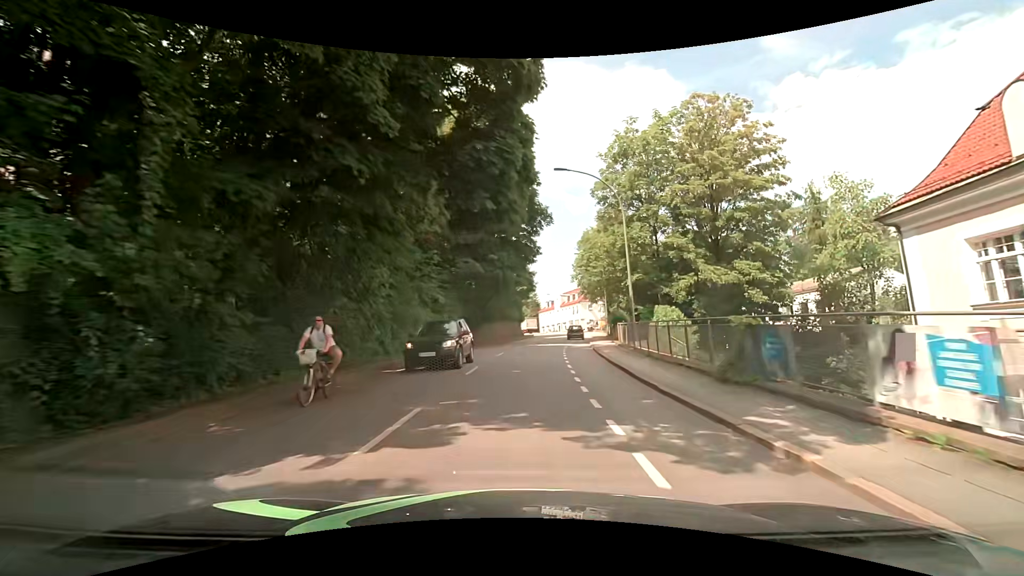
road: tertiary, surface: asphalt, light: Day
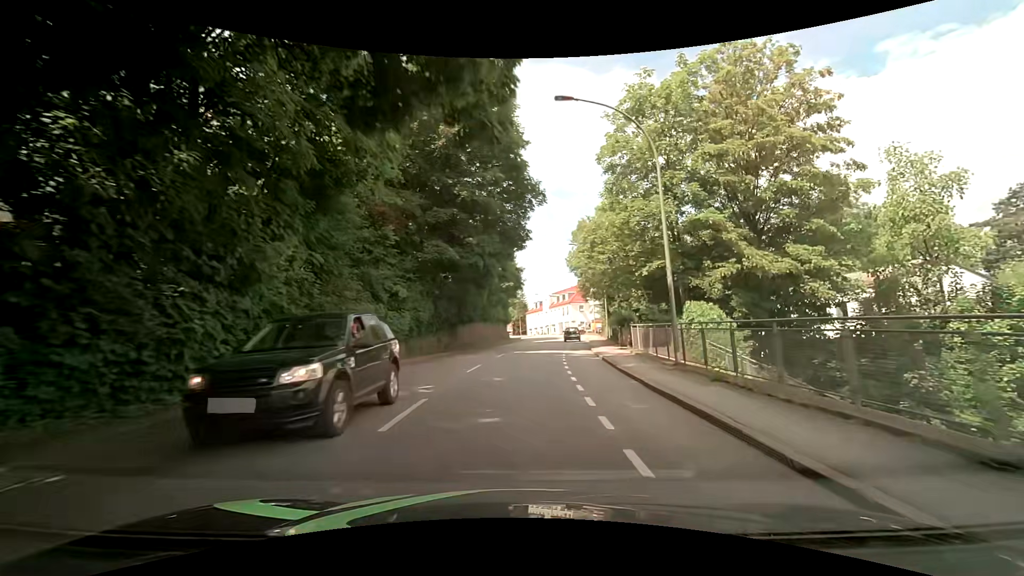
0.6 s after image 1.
(+0.1, +7.7) m; +3°
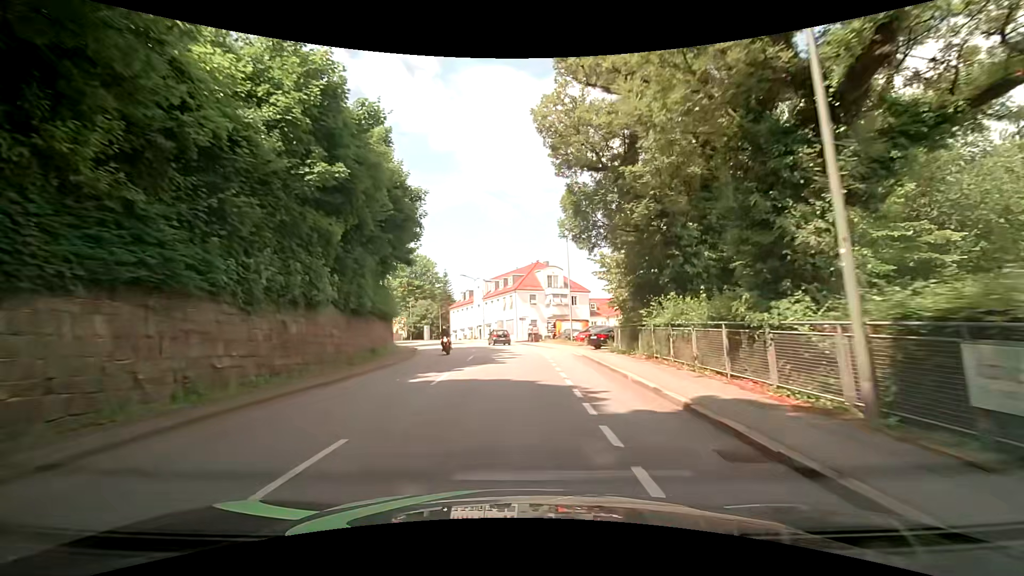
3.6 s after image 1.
(+1.7, +39.0) m; +6°
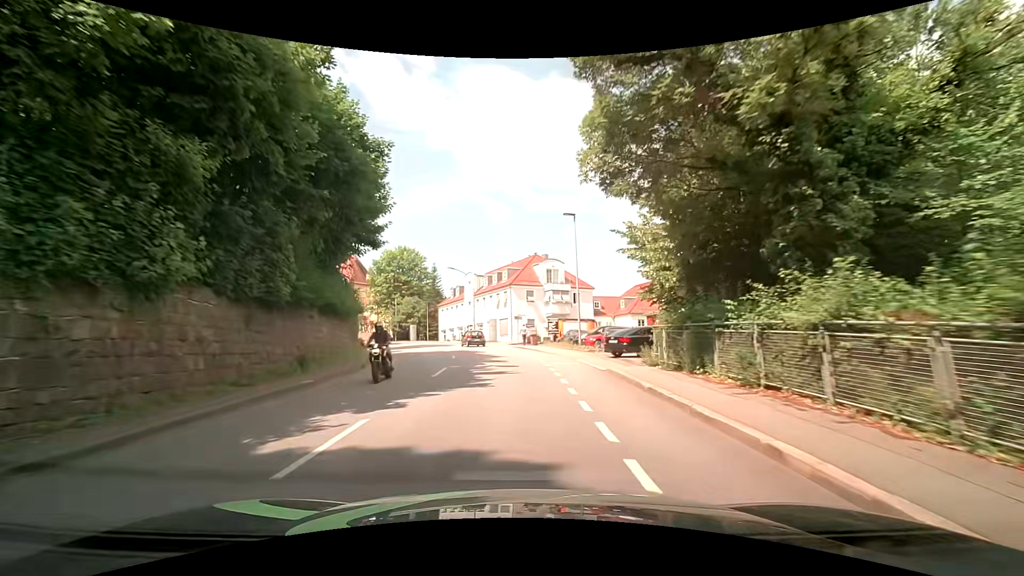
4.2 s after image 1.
(+0.1, +7.8) m; 0°
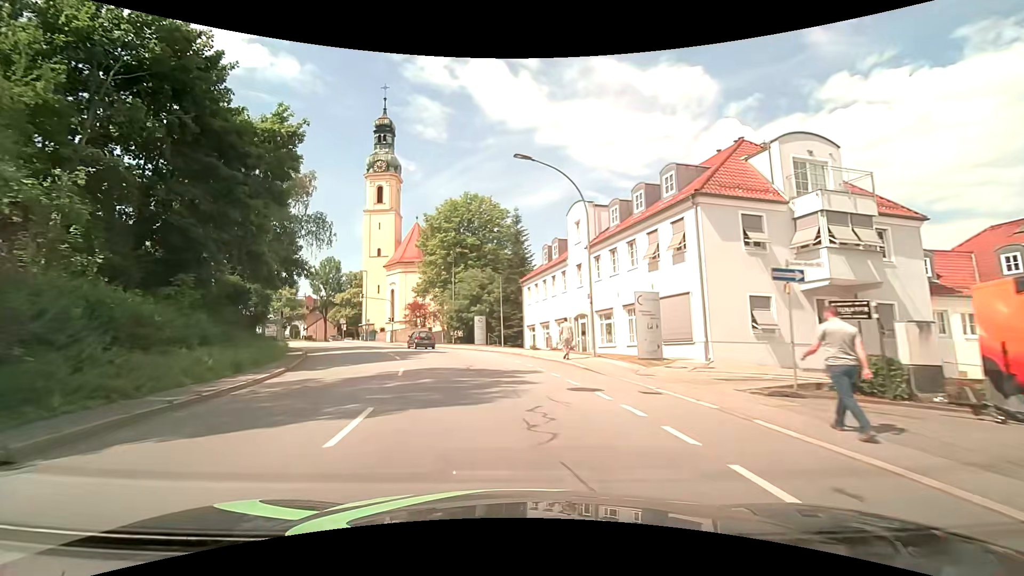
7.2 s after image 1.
(-2.9, +37.3) m; -13°
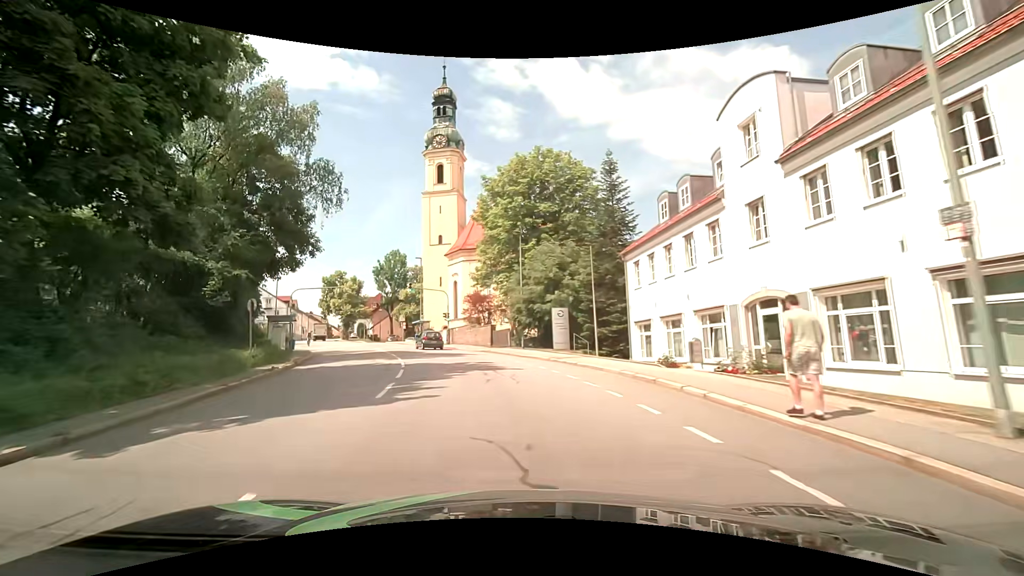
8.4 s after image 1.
(-0.9, +14.6) m; -8°
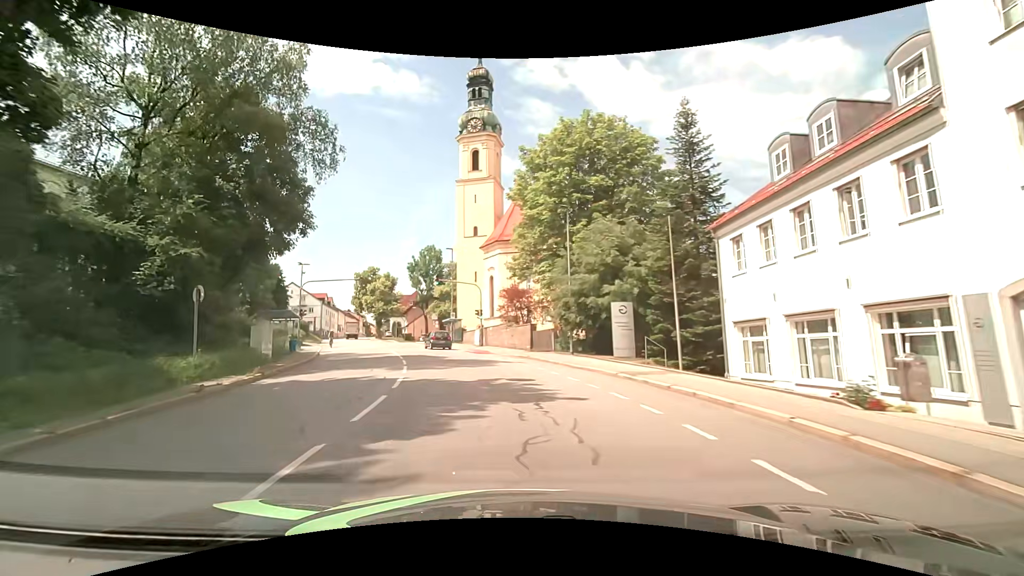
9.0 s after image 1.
(-0.3, +7.2) m; -4°
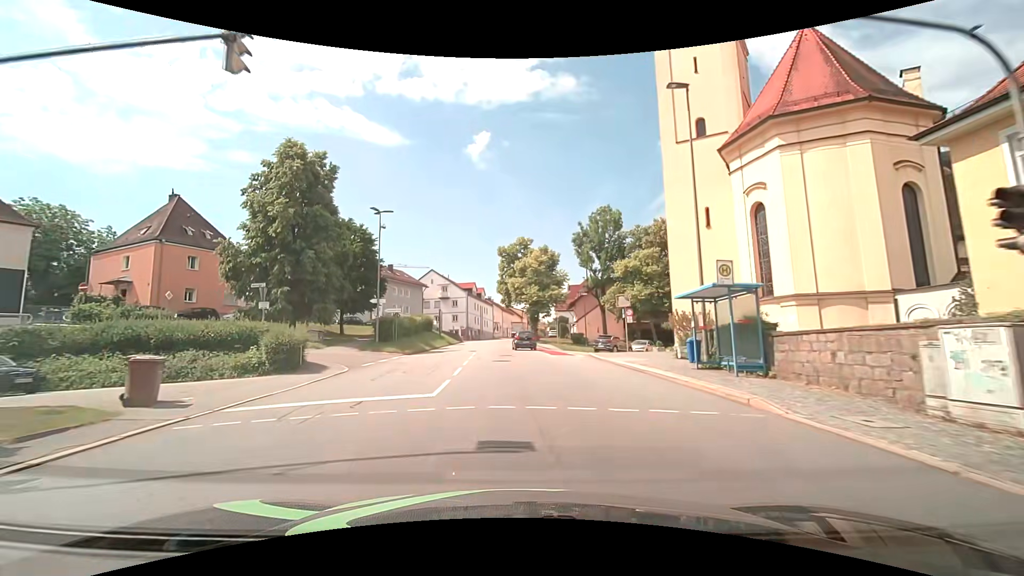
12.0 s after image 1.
(-7.2, +35.5) m; -20°
(0, +10) (0, +20) (-1, +30) (-1, +40) (-2, +50) (-2, +60) (-2, +70) (-2, +80) (-1, +90) (0, +100) m
